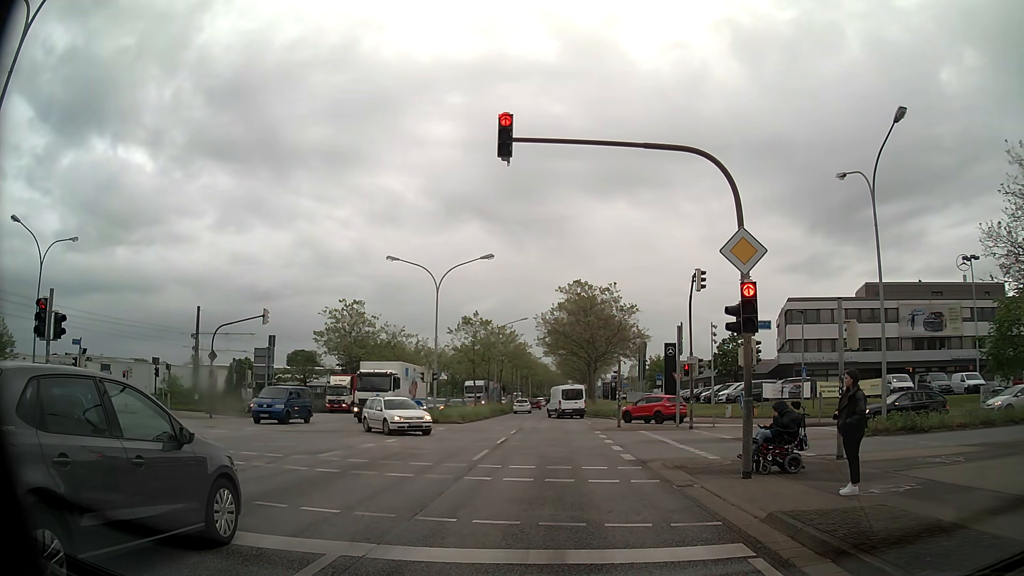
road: primary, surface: asphalt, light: Day
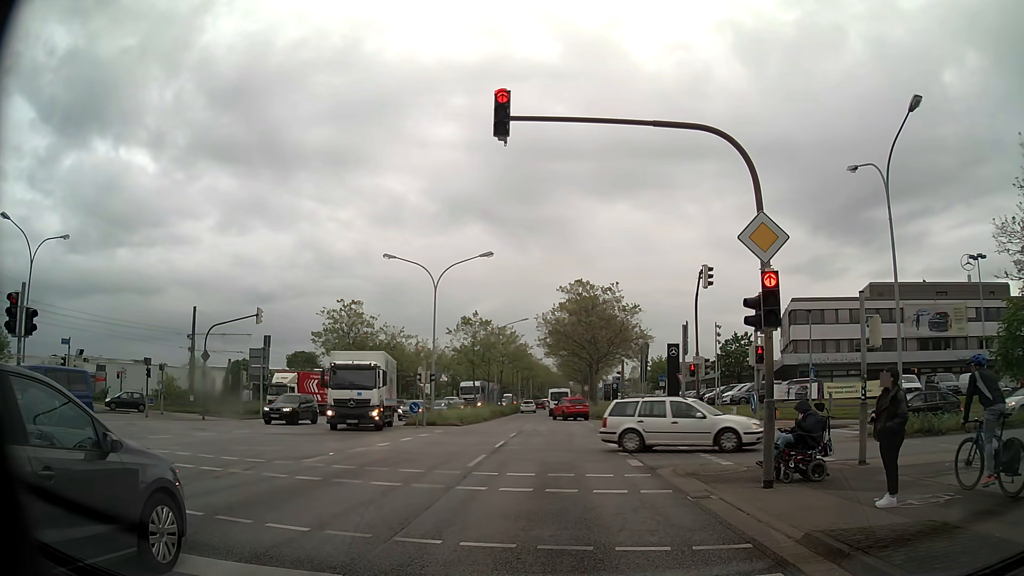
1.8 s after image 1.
(0.0, +1.1) m; 0°
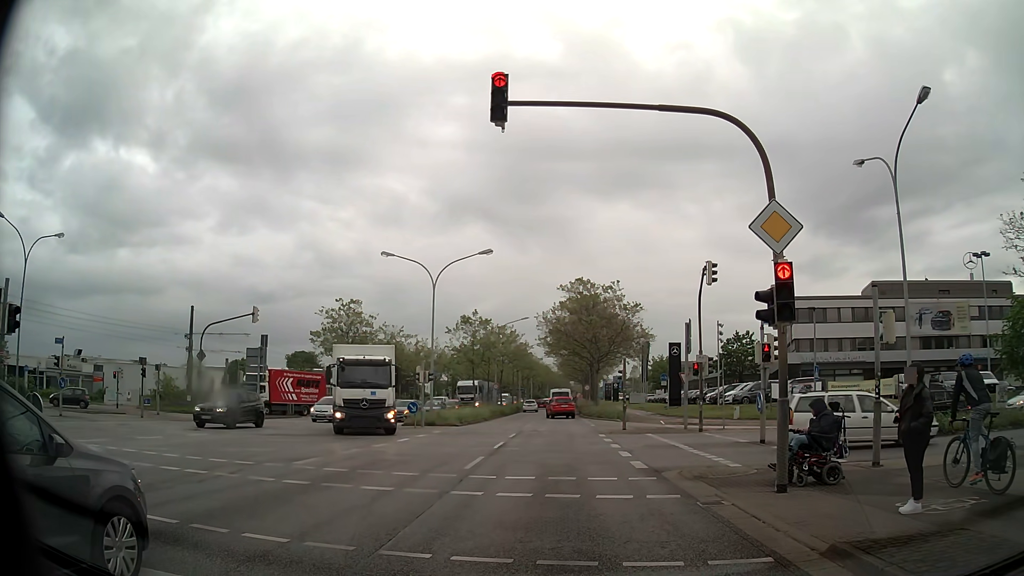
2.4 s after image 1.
(0.0, +0.6) m; 0°
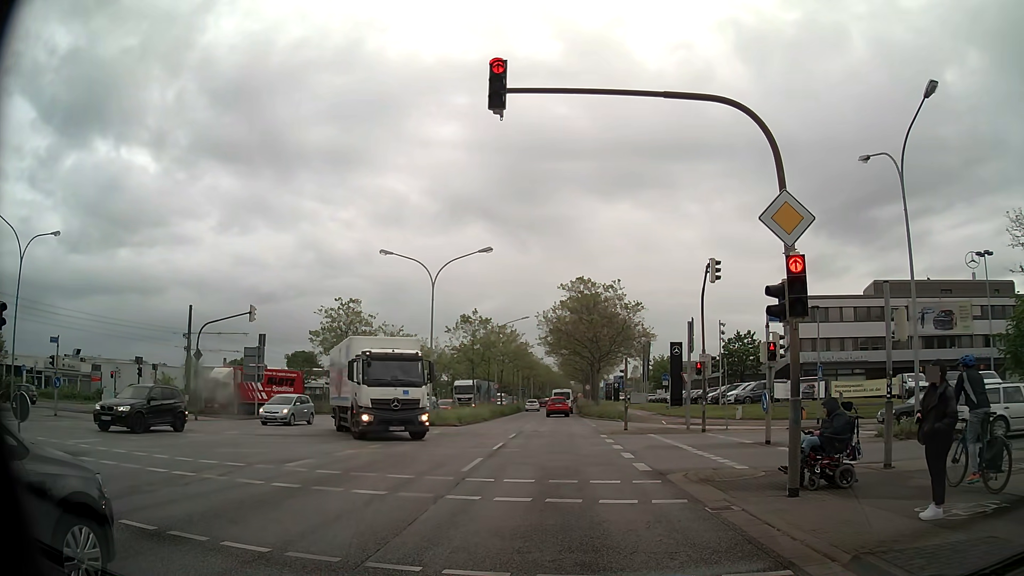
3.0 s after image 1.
(0.0, +0.4) m; 0°
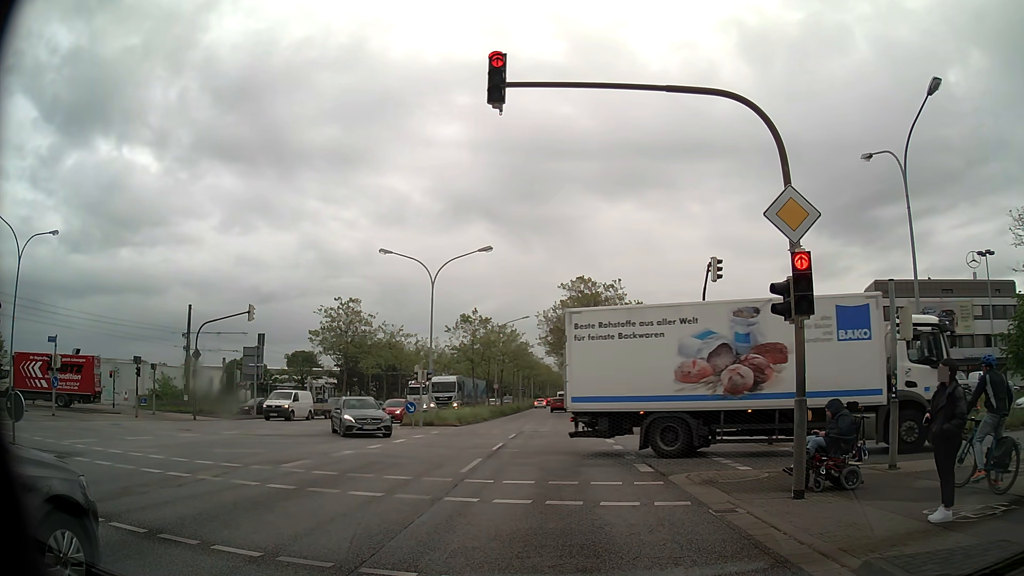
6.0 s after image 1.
(0.0, +0.3) m; 0°
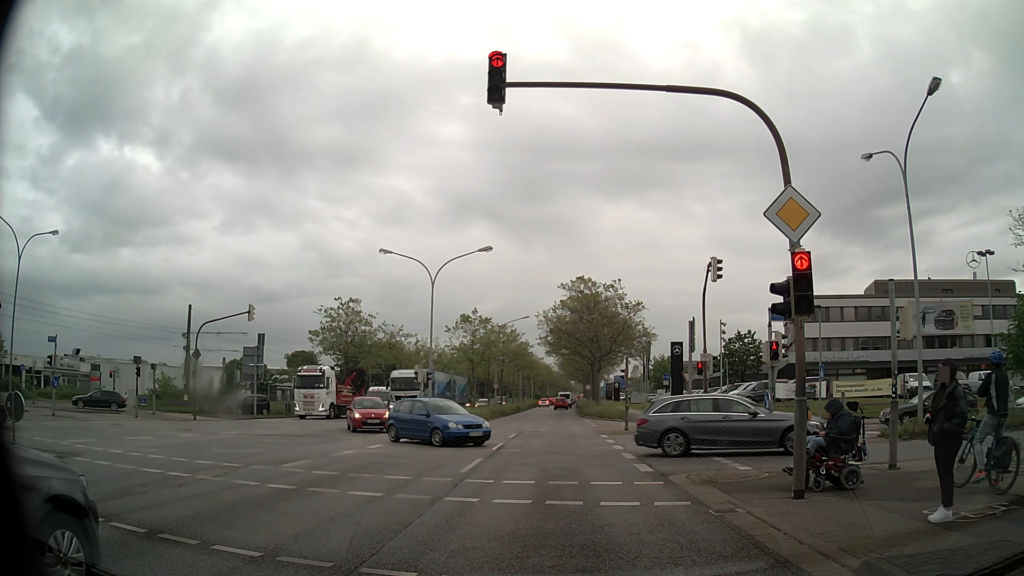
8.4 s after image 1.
(0.0, 0.0) m; 0°
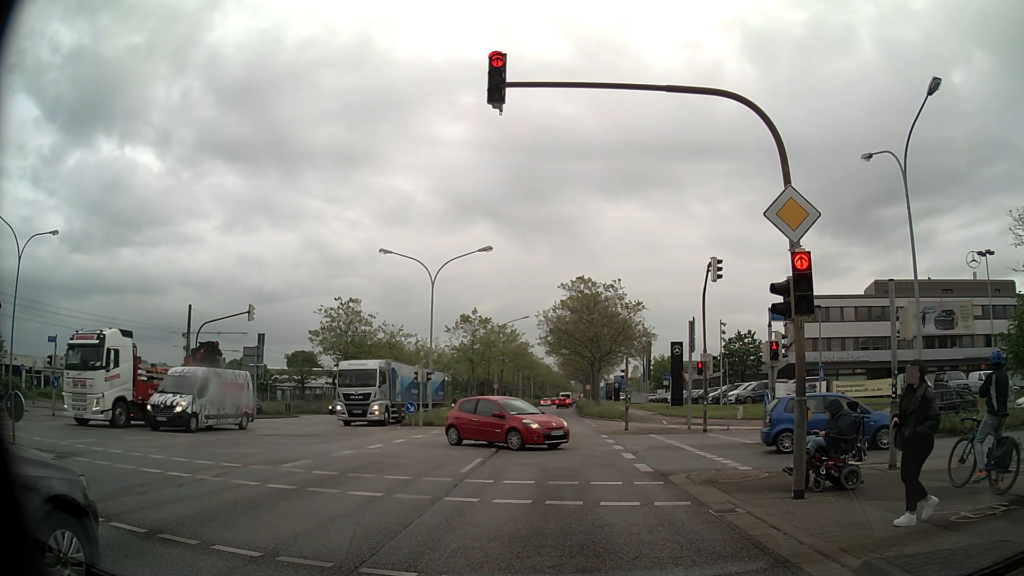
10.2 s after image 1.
(0.0, 0.0) m; 0°
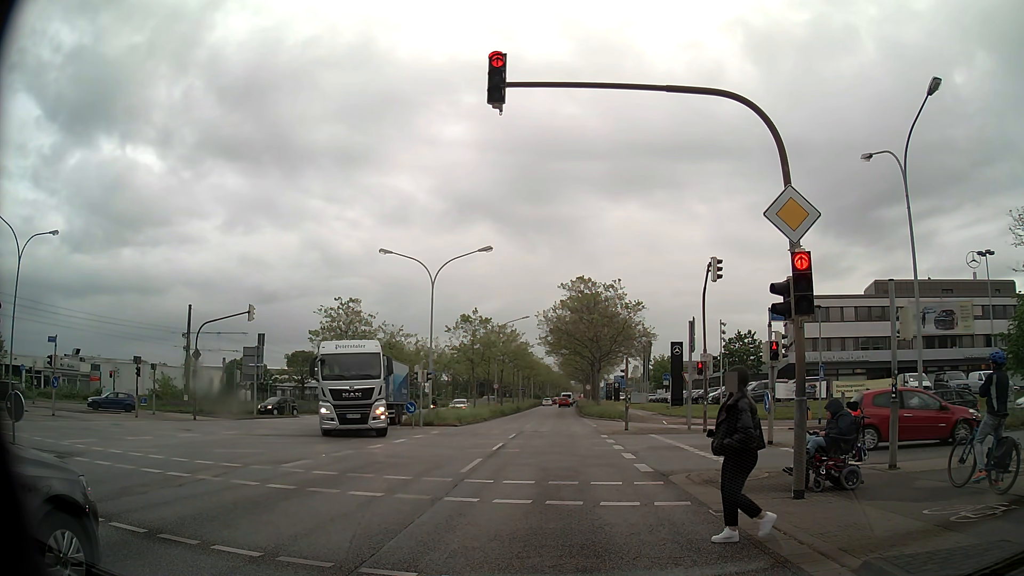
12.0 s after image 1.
(0.0, 0.0) m; 0°
